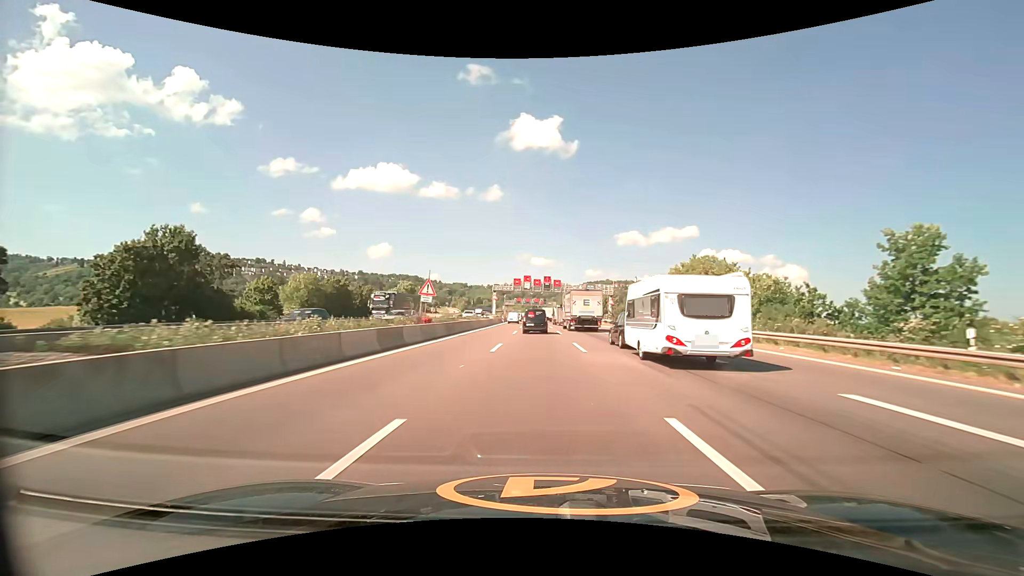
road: motorway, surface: asphalt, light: Day
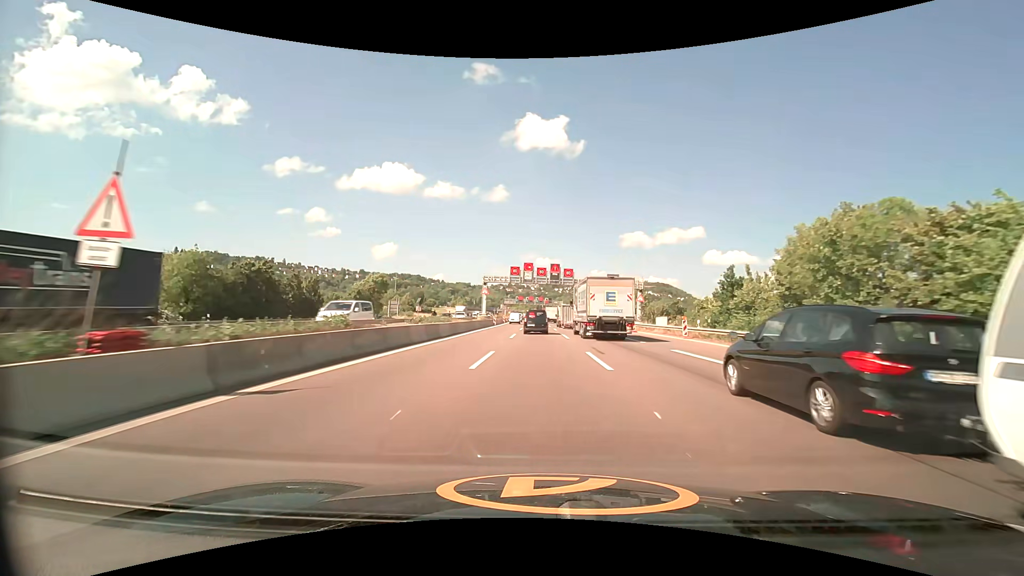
(-0.1, +24.1) m; -1°
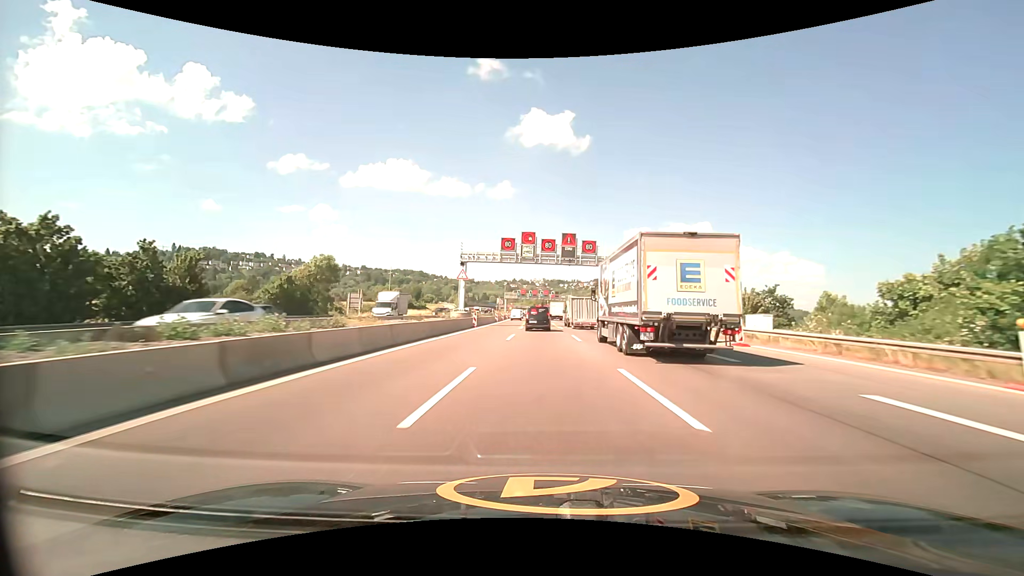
(-0.1, +24.5) m; -1°
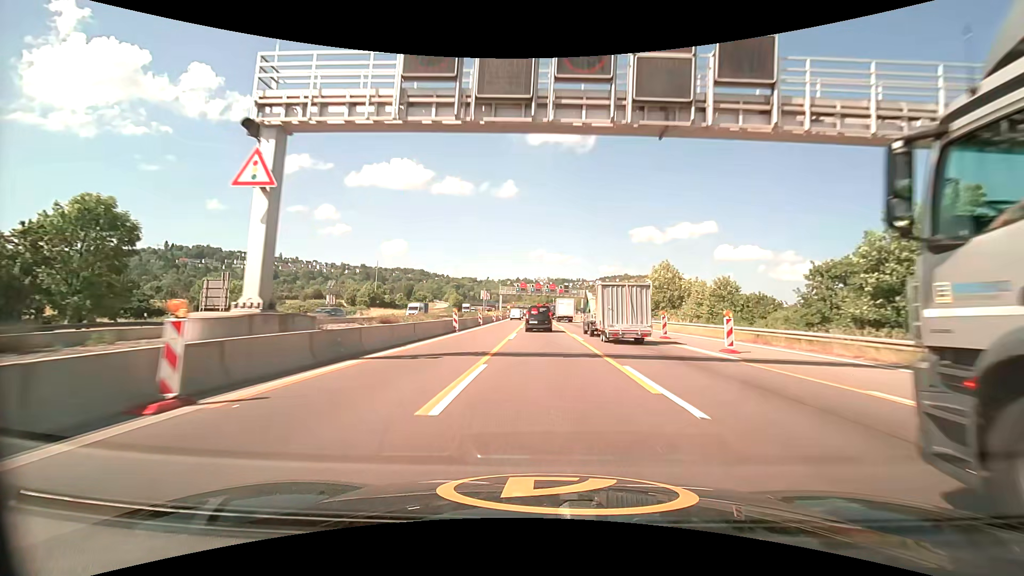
(-0.1, +35.2) m; 0°
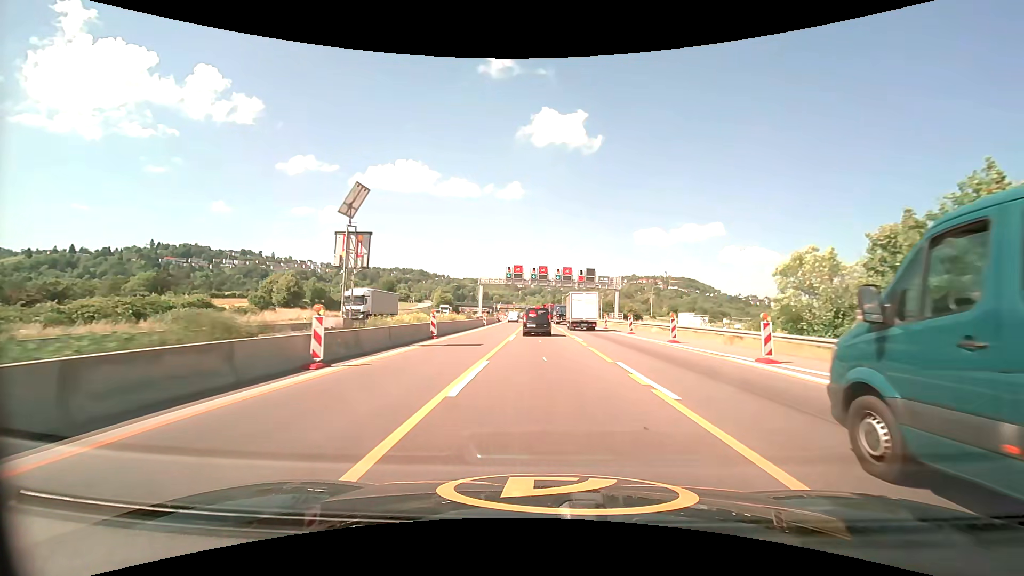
(-0.2, +51.9) m; -1°
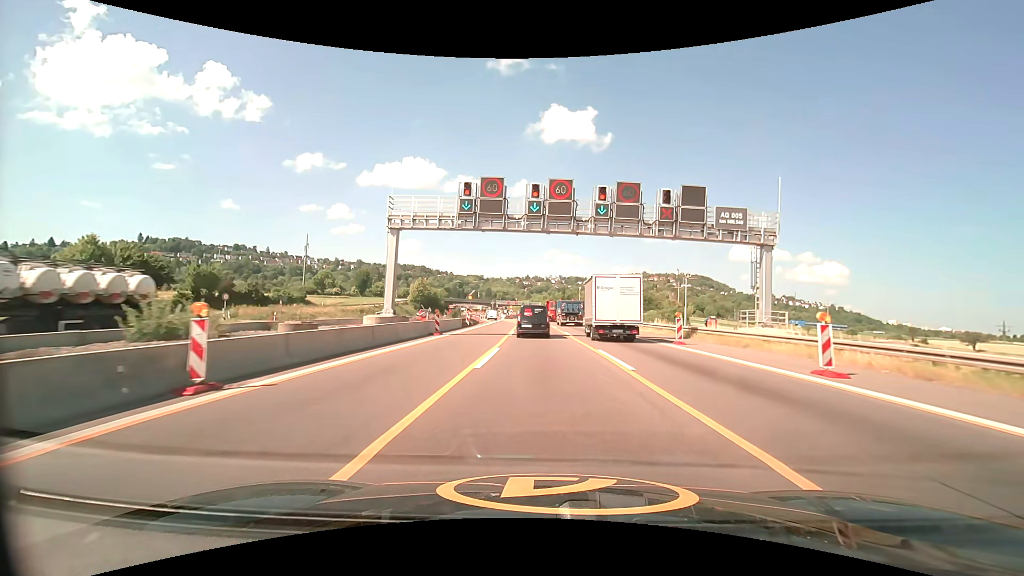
(-0.2, +48.9) m; -1°
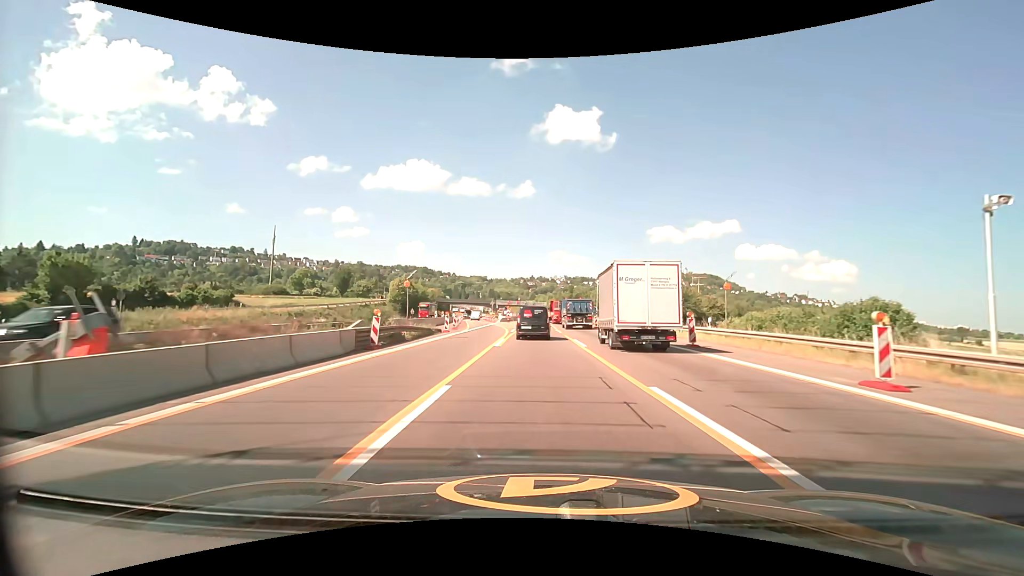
(-0.1, +27.5) m; 0°
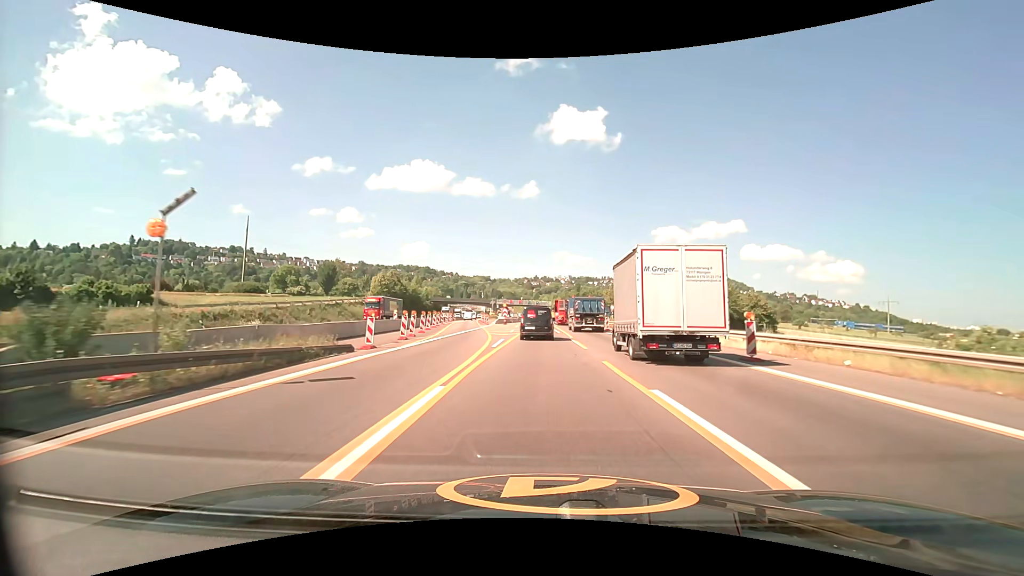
(-0.2, +18.3) m; -1°
(0, +10) (0, +20) (0, +30) (0, +40) (0, +50) (0, +60) (0, +70) (0, +80) (0, +90) (0, +100) m
